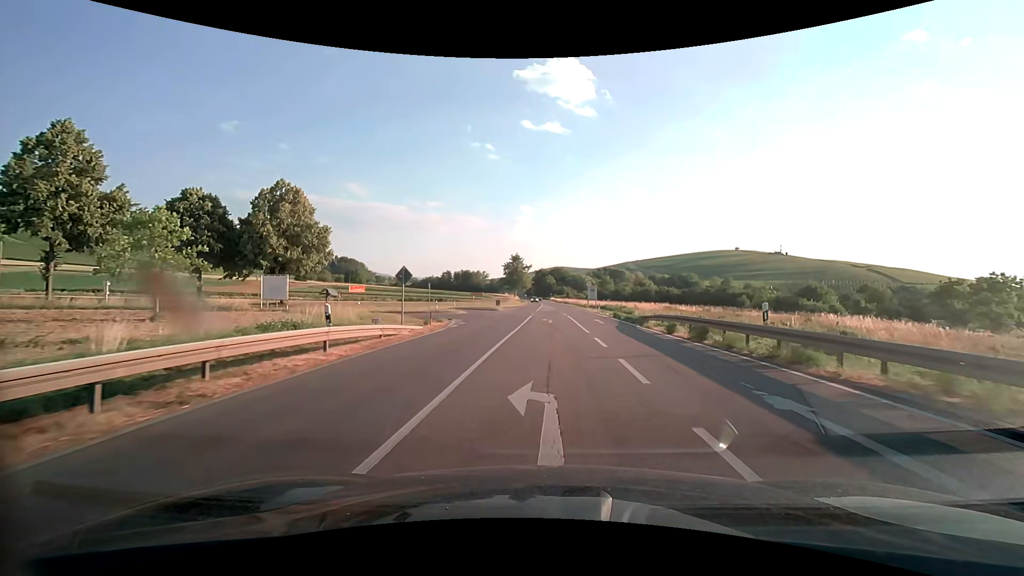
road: primary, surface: asphalt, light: Day
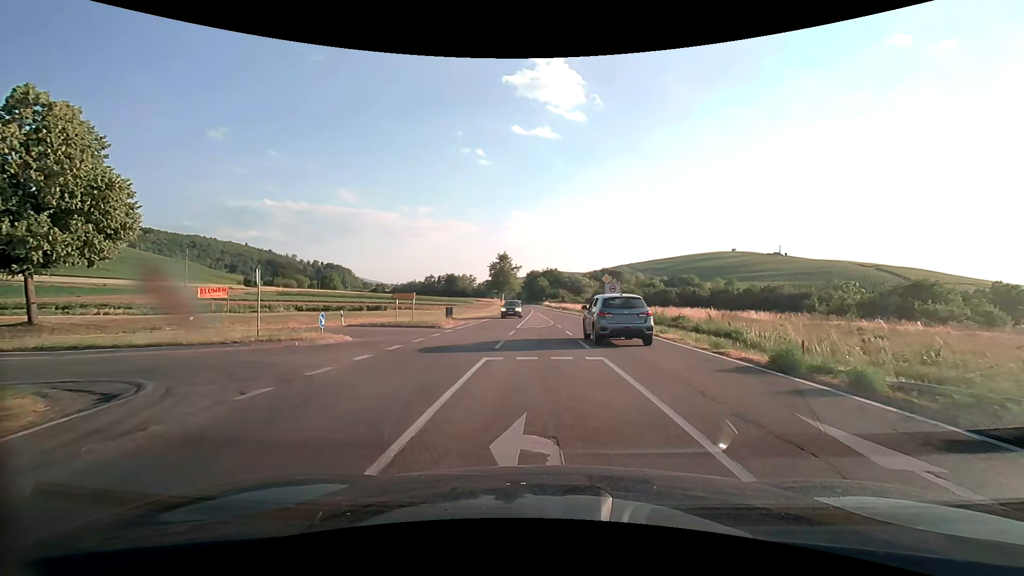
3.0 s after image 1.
(+0.3, +25.9) m; +1°
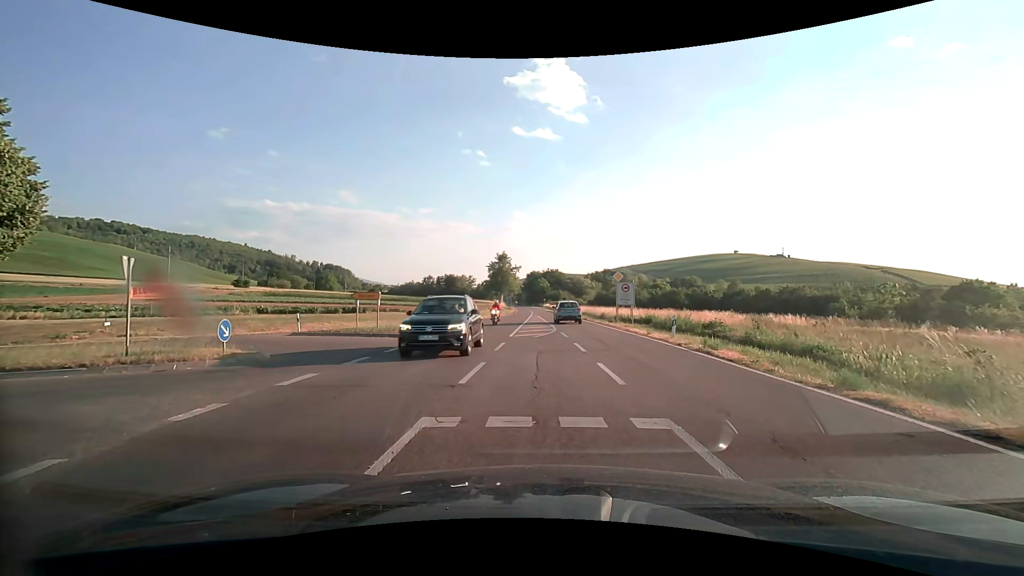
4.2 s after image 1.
(0.0, +6.0) m; 0°
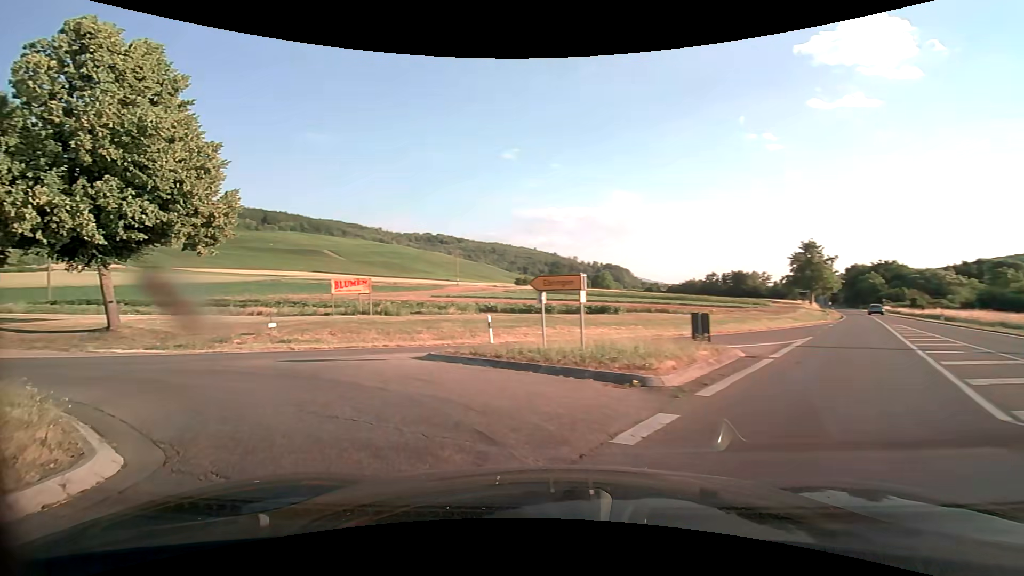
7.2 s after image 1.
(-1.9, +13.3) m; -33°
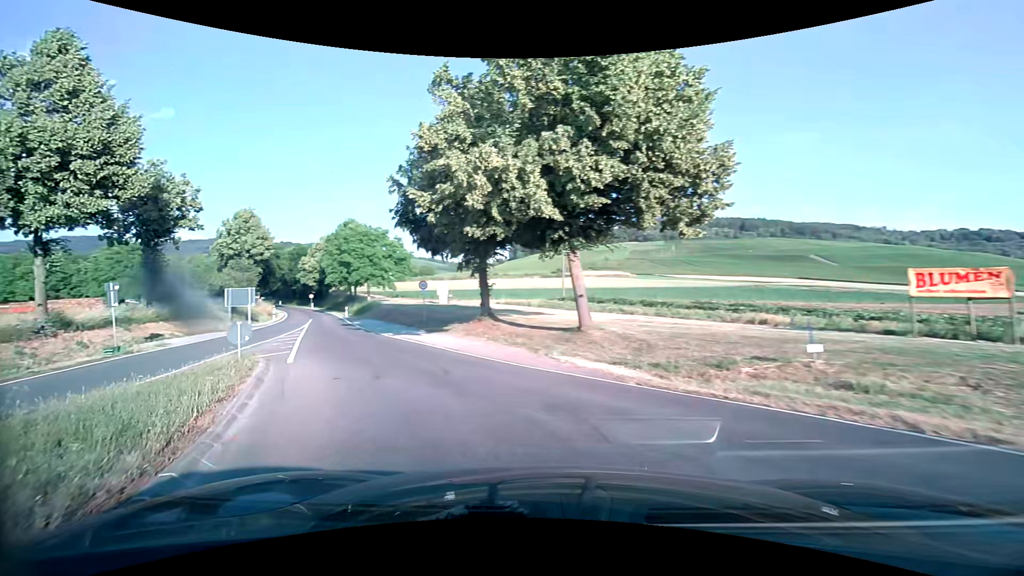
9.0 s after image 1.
(-4.8, +9.3) m; -52°
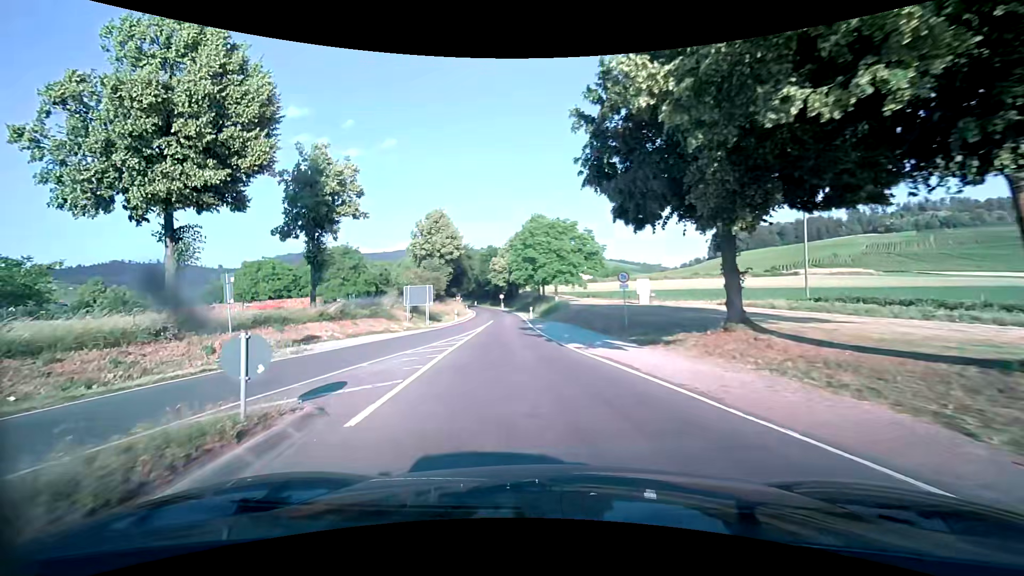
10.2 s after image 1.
(-1.8, +9.0) m; -20°
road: tertiary
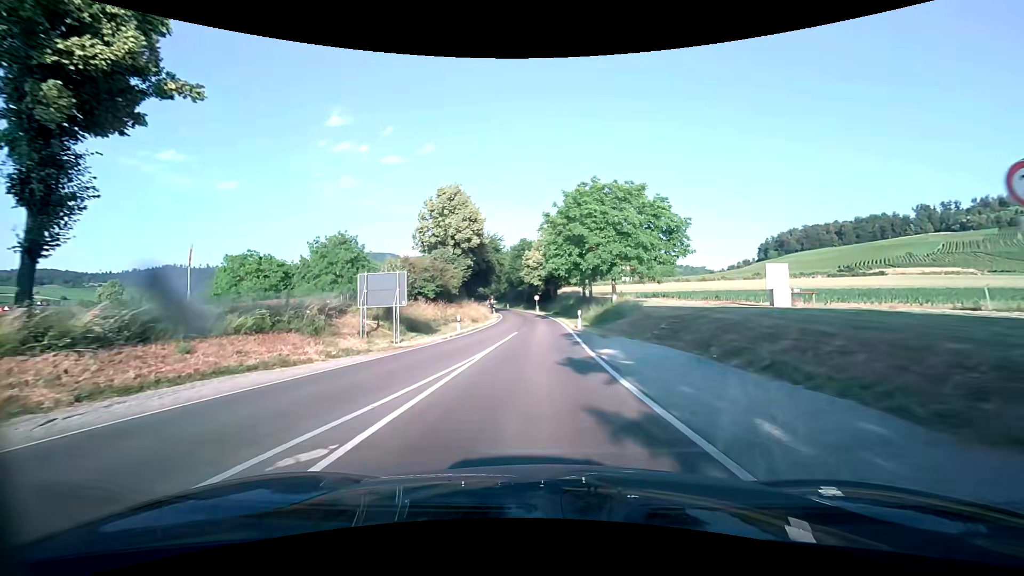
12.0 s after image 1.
(-0.9, +18.1) m; -4°
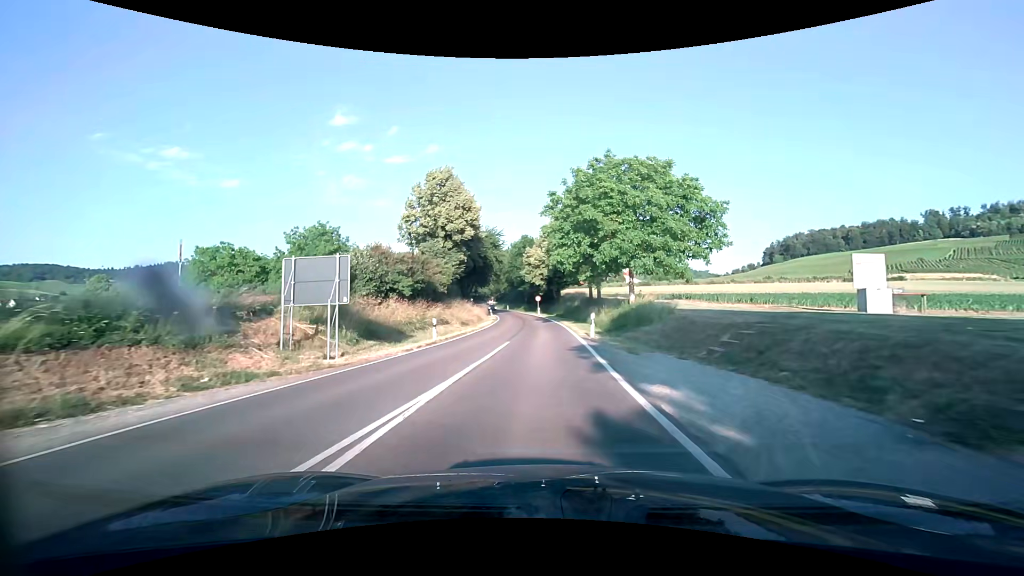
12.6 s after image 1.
(-0.1, +6.9) m; -1°
(0, +10) (0, +20) (0, +30) (0, +40) (-1, +50) (-1, +60) (-2, +70) (-3, +80) (-5, +90) (-7, +100) m
